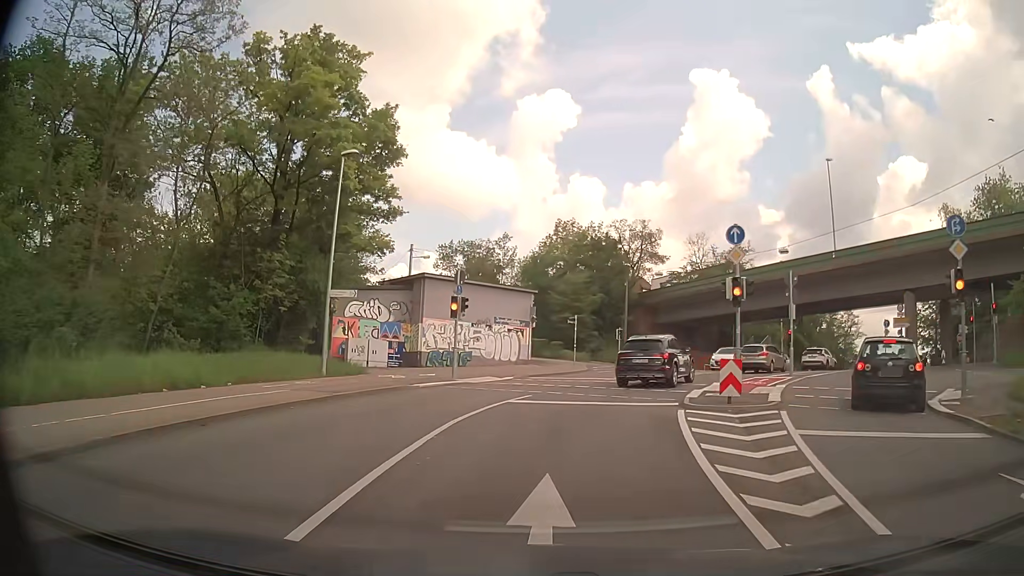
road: secondary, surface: asphalt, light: Day
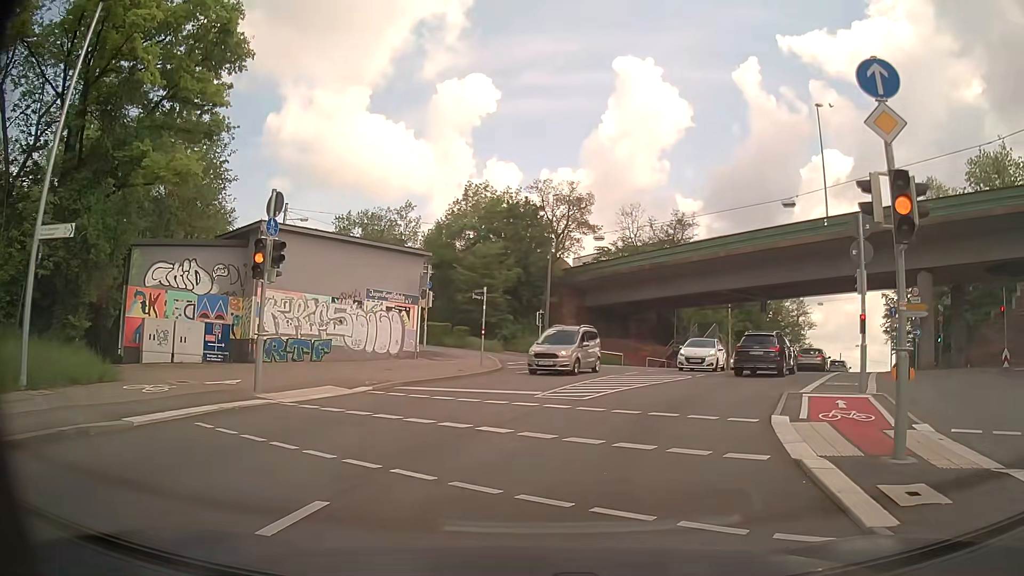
(+0.7, +11.4) m; +7°
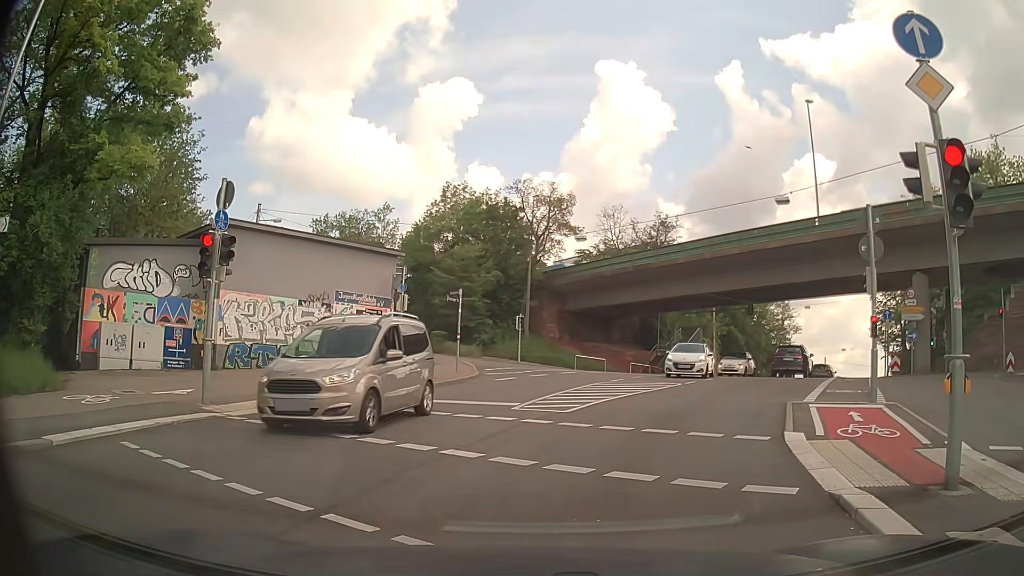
(0.0, +1.3) m; +2°
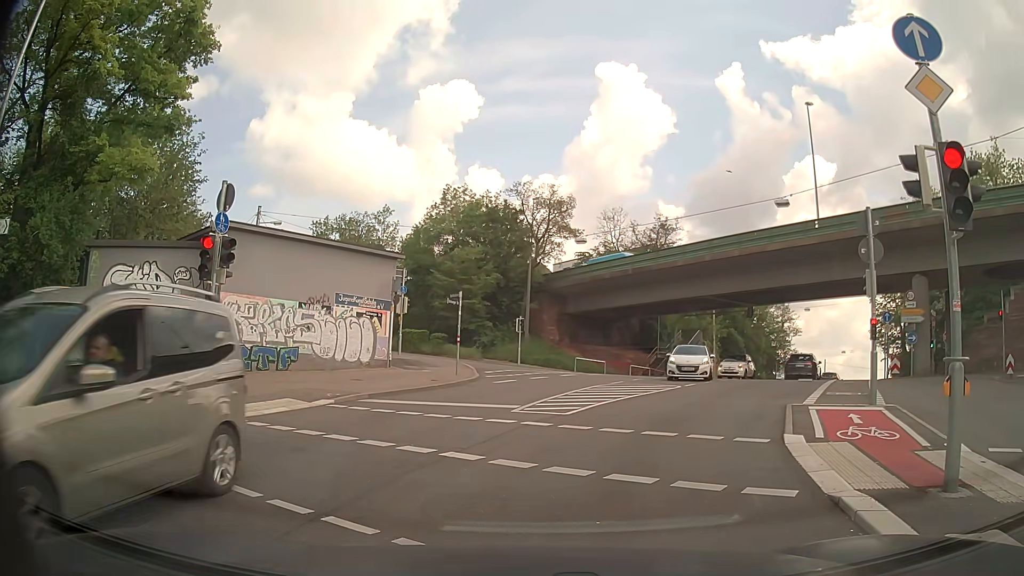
(0.0, 0.0) m; 0°
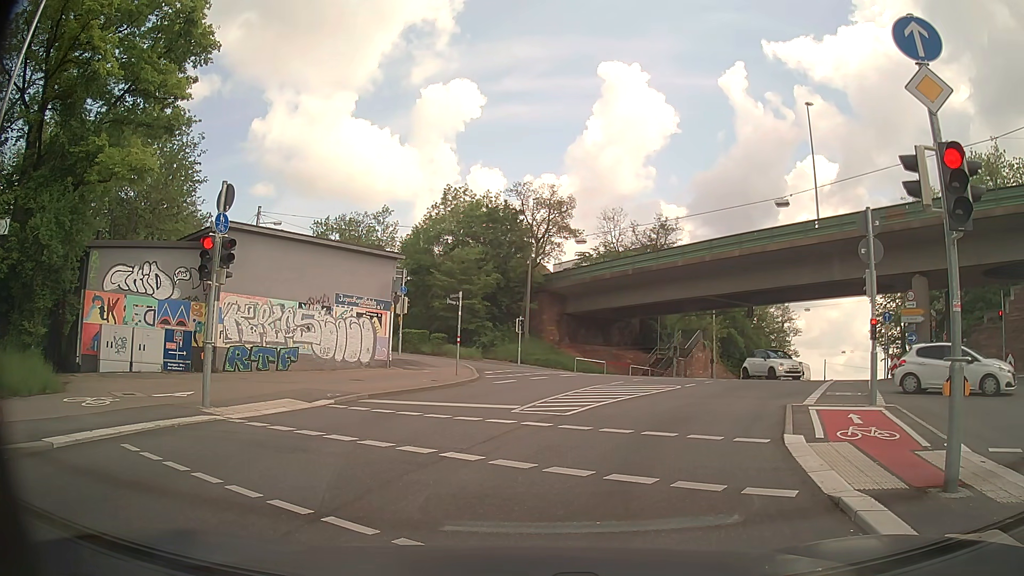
(0.0, +0.1) m; 0°
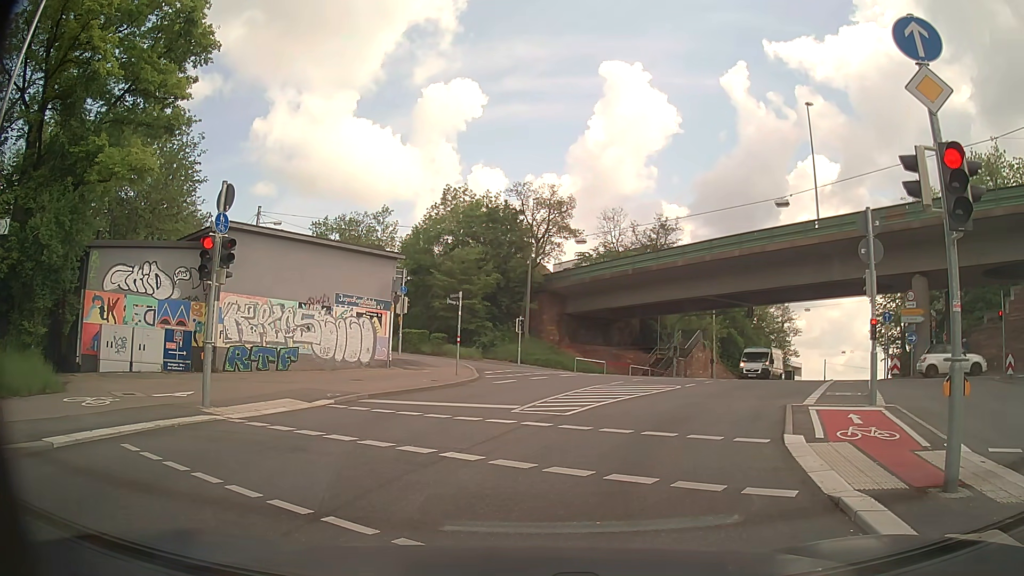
(0.0, 0.0) m; 0°
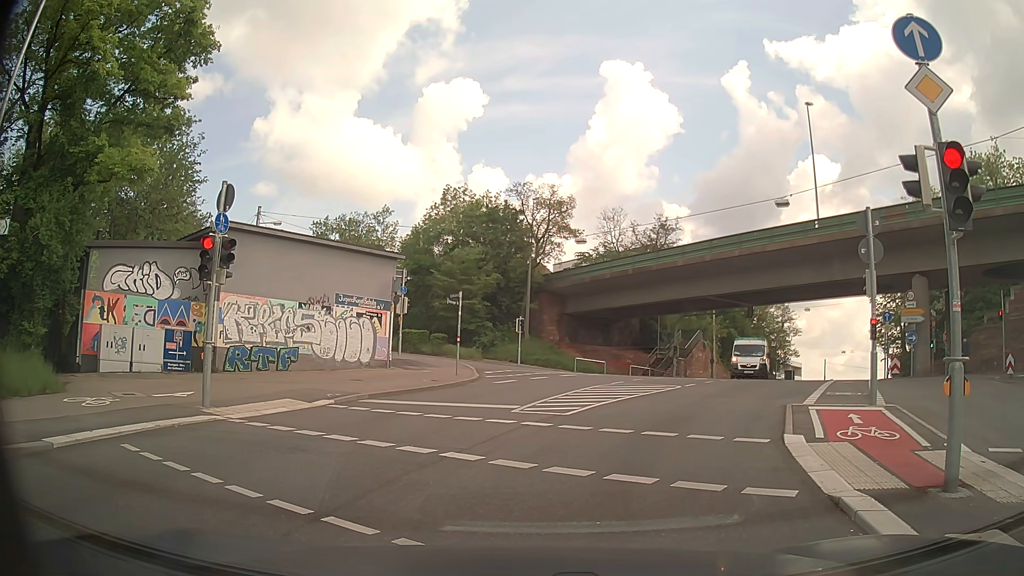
(0.0, 0.0) m; 0°
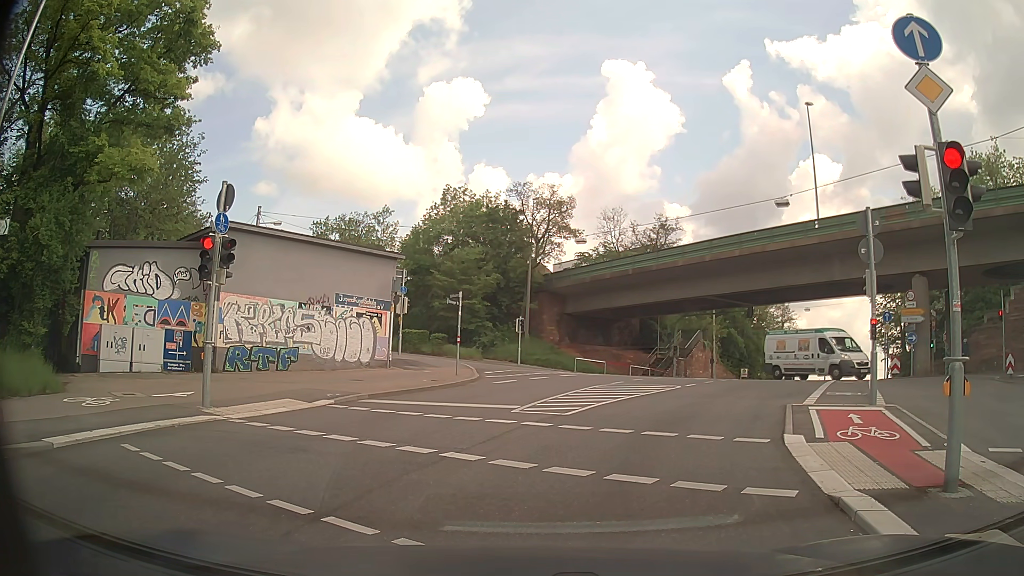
(0.0, 0.0) m; 0°
(+1, +10) (+5, +19) (+10, +28) (+15, +37) (+20, +45) (+25, +54) (+31, +62) (+37, +70) (+42, +78) (+48, +86) m
